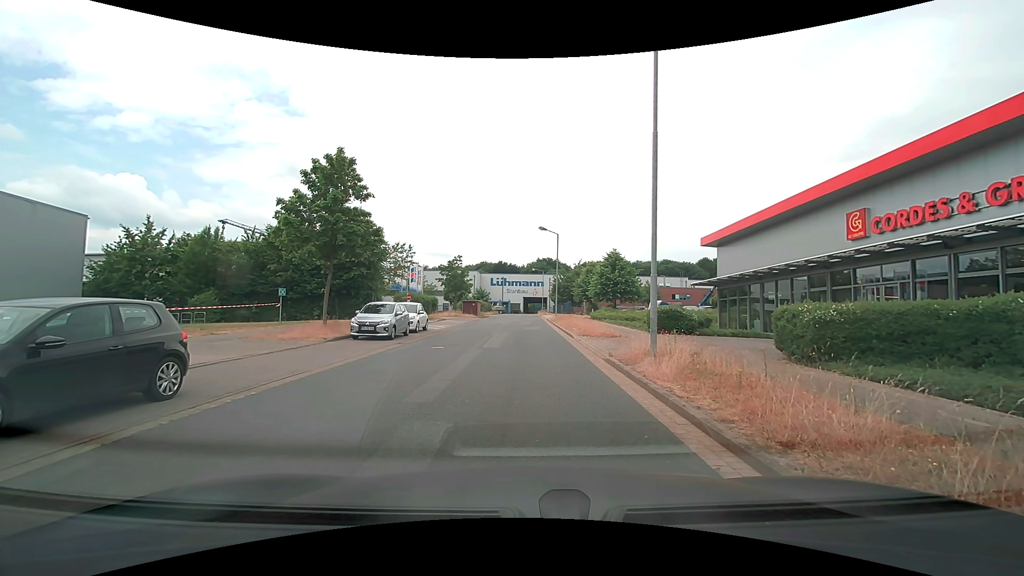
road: residential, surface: asphalt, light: Day
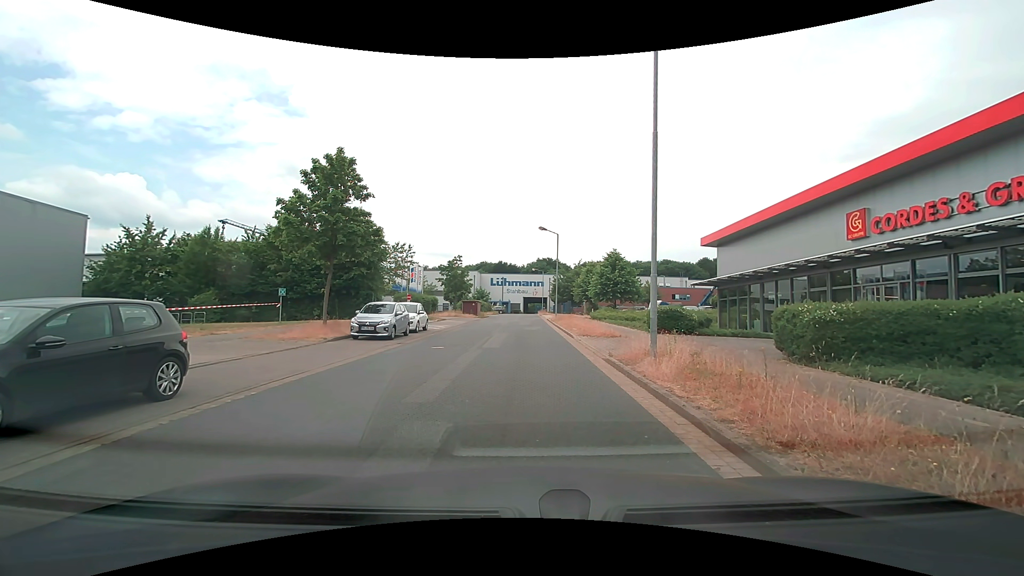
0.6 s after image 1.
(0.0, 0.0) m; 0°
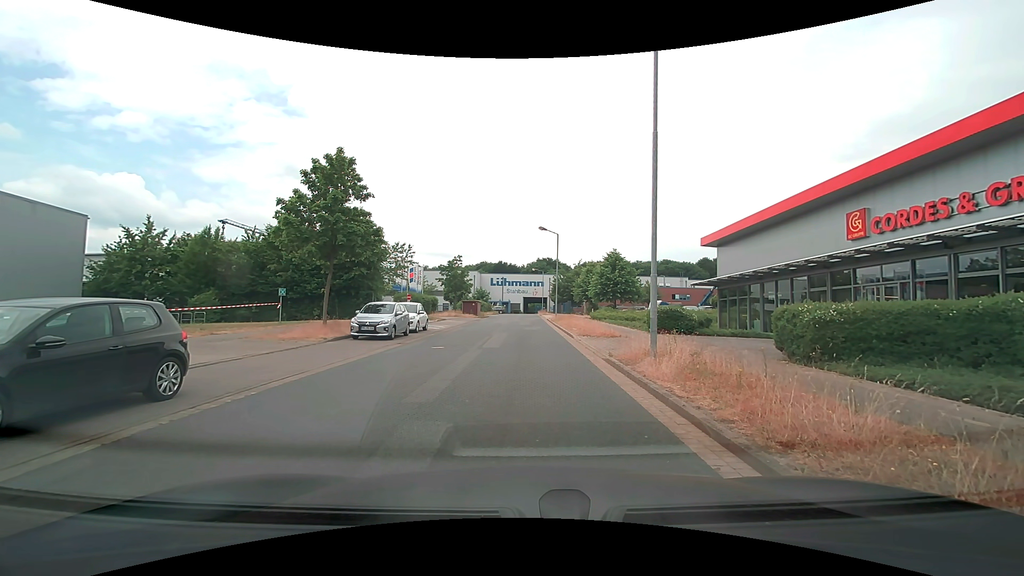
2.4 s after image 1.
(0.0, 0.0) m; 0°
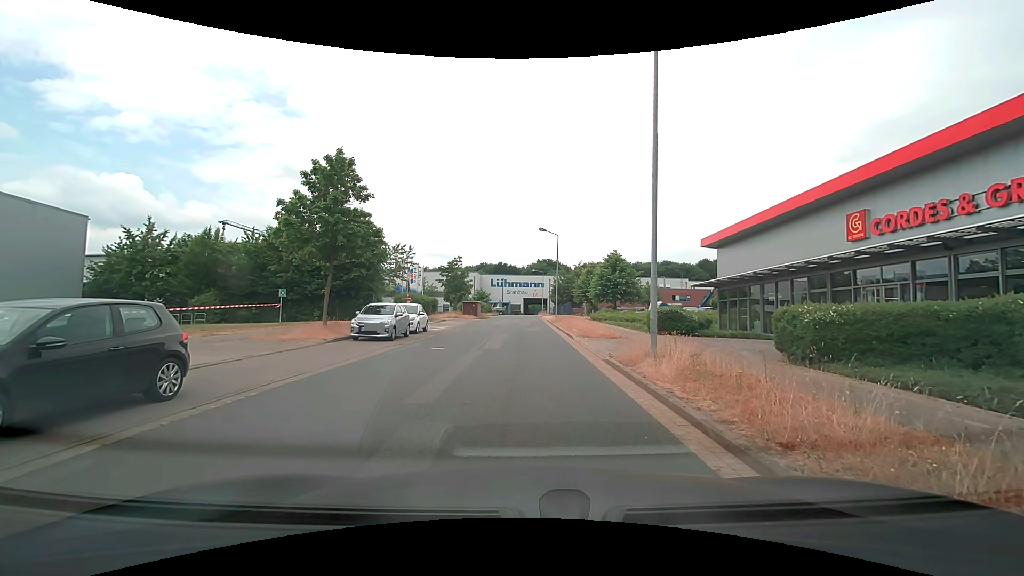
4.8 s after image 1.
(0.0, 0.0) m; 0°
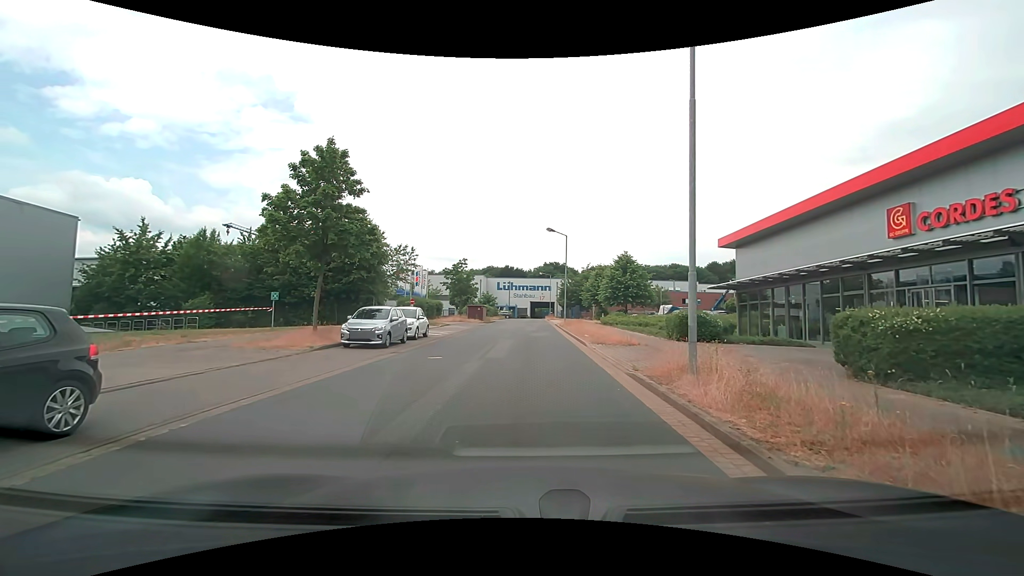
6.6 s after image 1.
(-0.1, +2.0) m; -3°
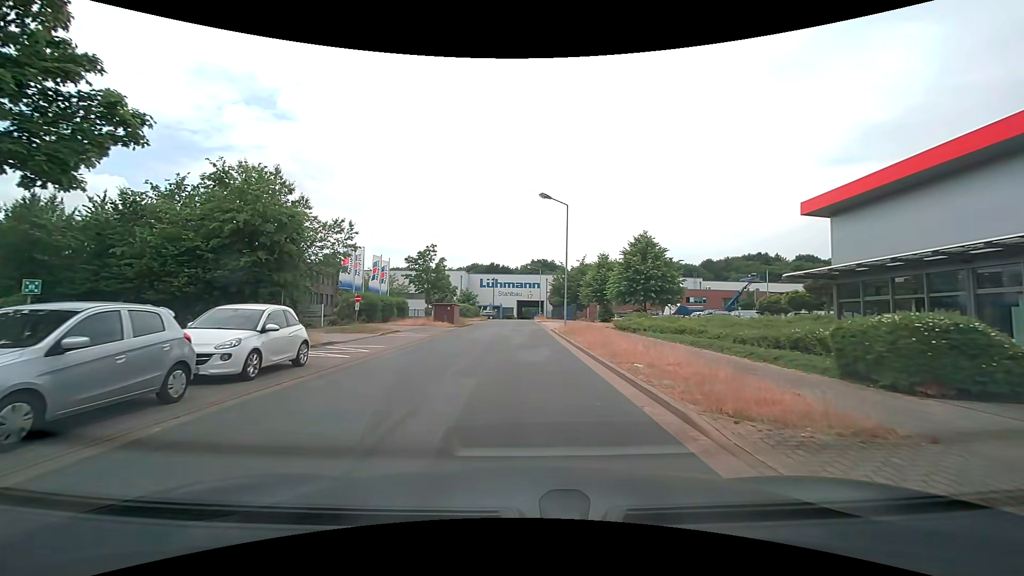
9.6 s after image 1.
(+0.2, +13.3) m; +2°
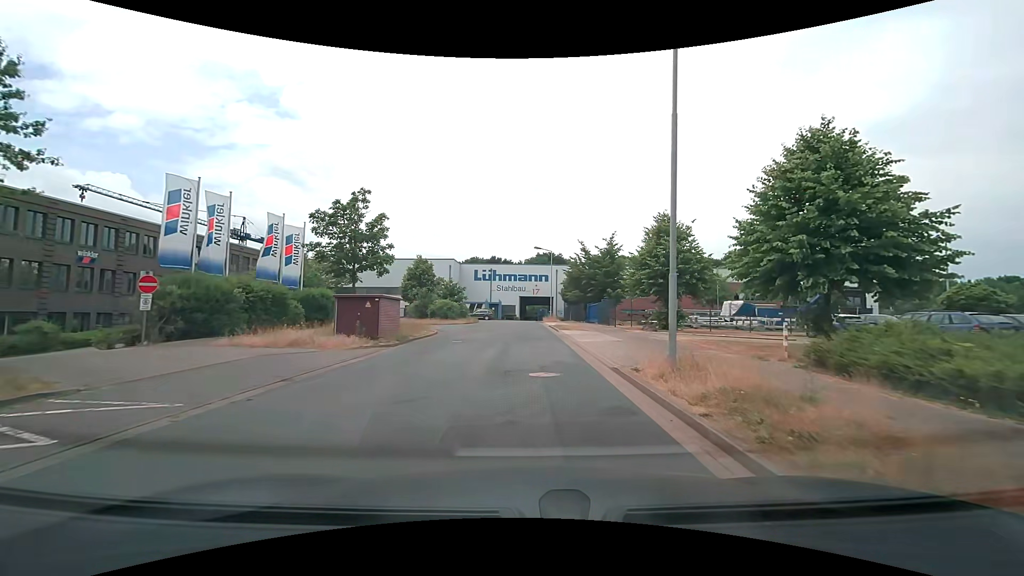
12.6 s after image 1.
(-0.2, +22.0) m; -1°
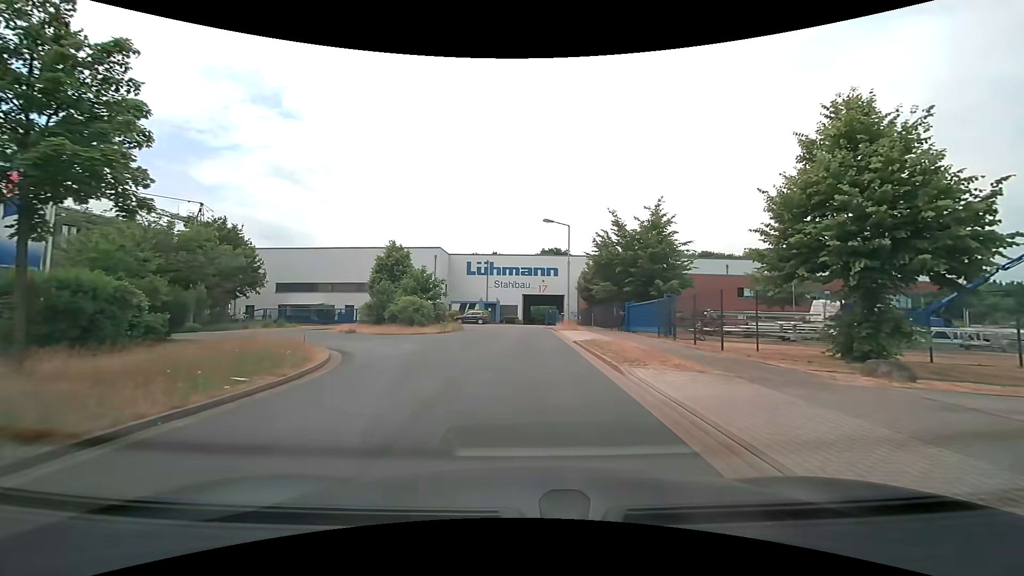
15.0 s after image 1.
(0.0, +17.4) m; -1°
(0, +10) (0, +20) (+1, +30) (+1, +40) (-3, +49) (-12, +52) (-19, +45) (-18, +36) (-11, +28) (-5, +21) m
